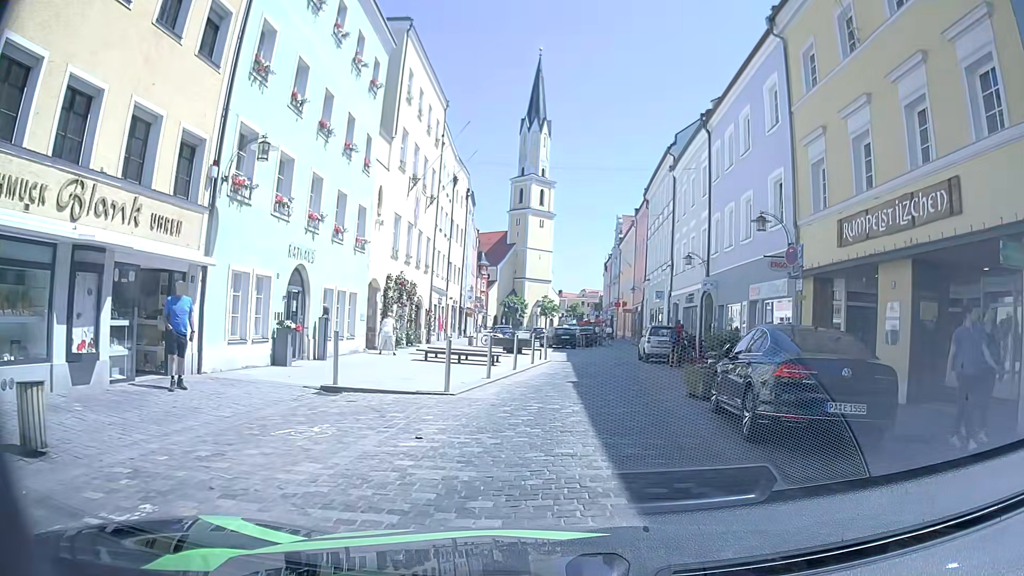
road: residential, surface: sett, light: Day
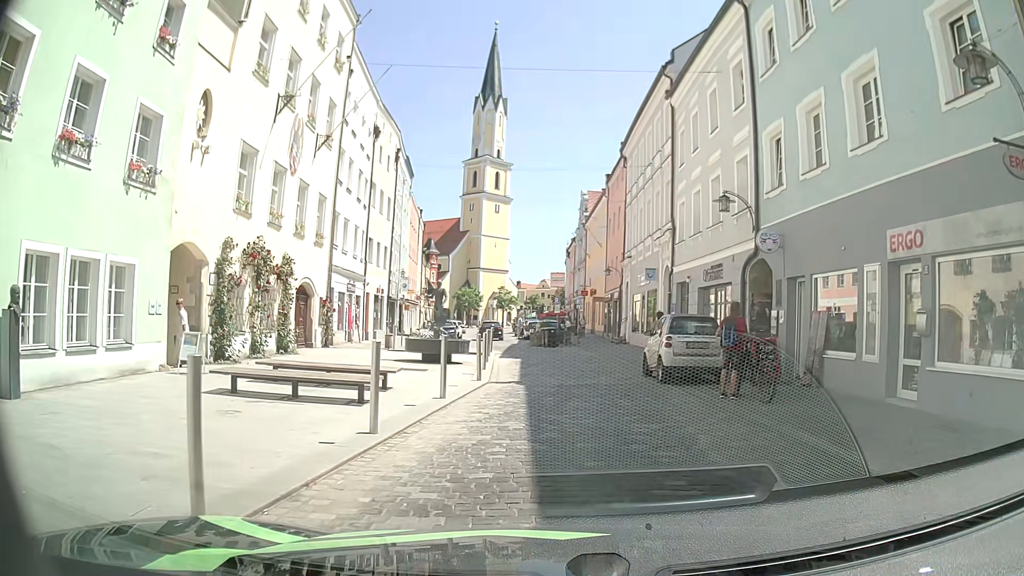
(0.0, +12.8) m; +2°
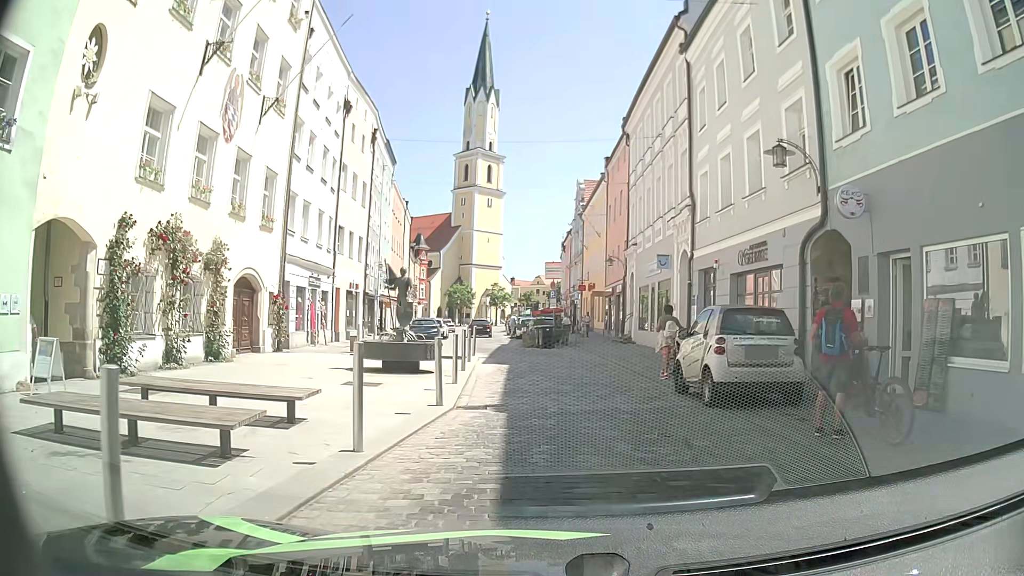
(0.0, +5.0) m; +1°
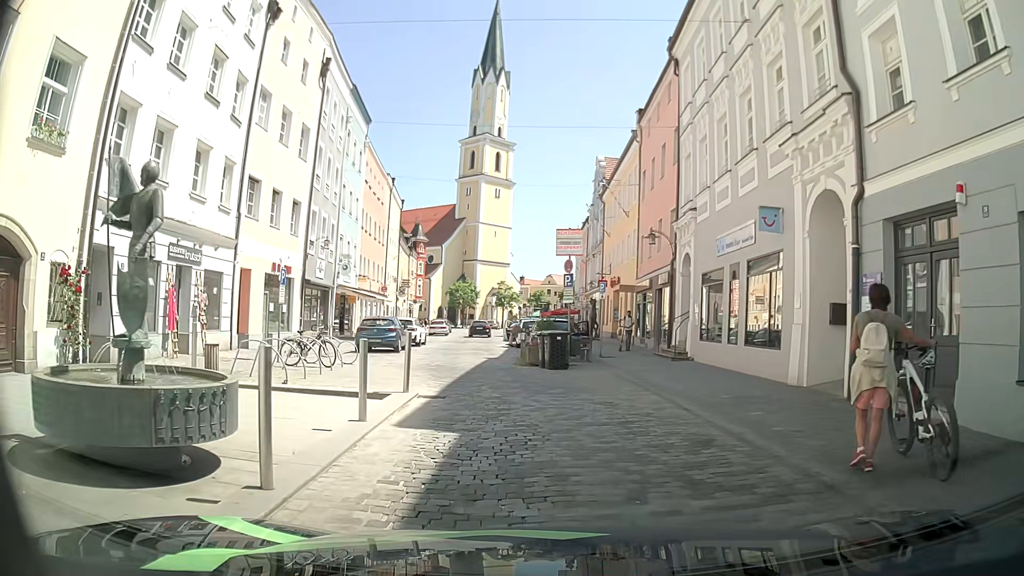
(-0.1, +12.6) m; -3°
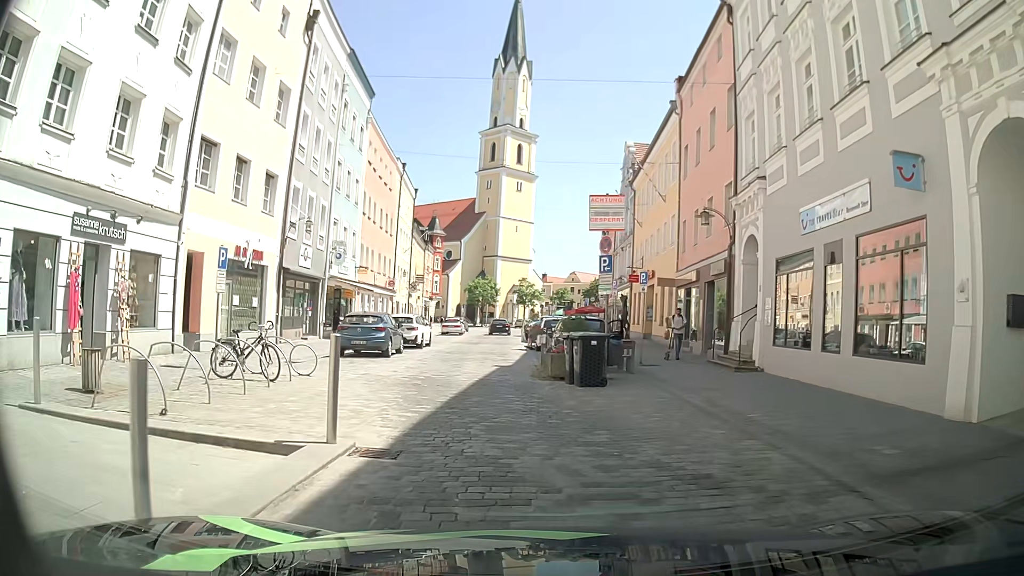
(+0.1, +5.4) m; -1°
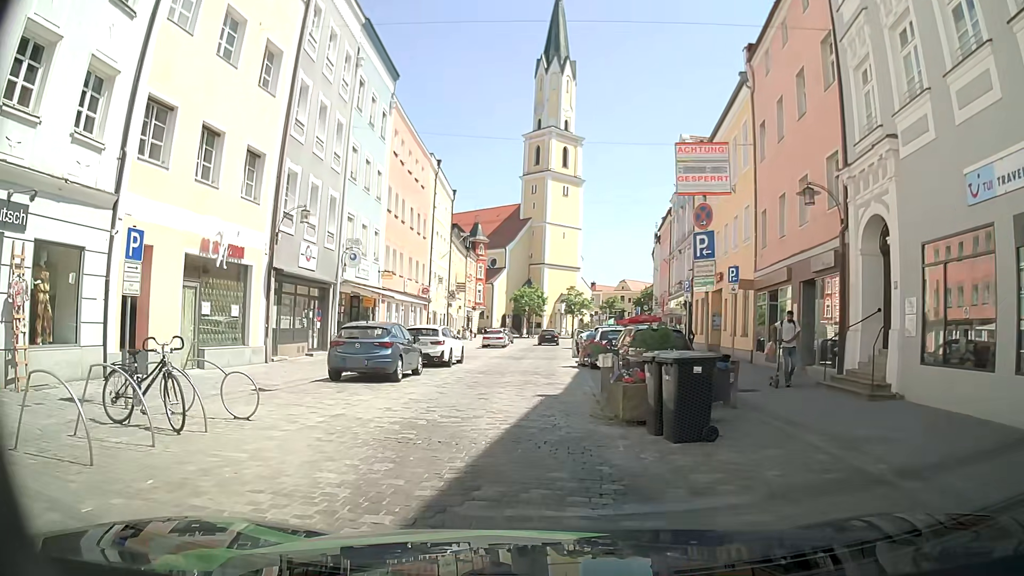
(0.0, +5.3) m; -3°
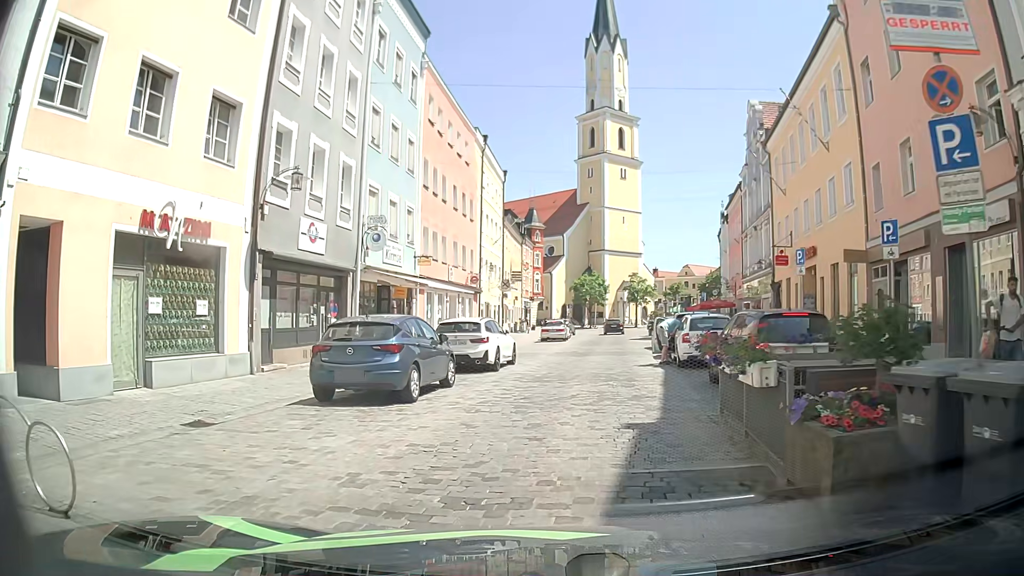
(-0.2, +5.3) m; -7°
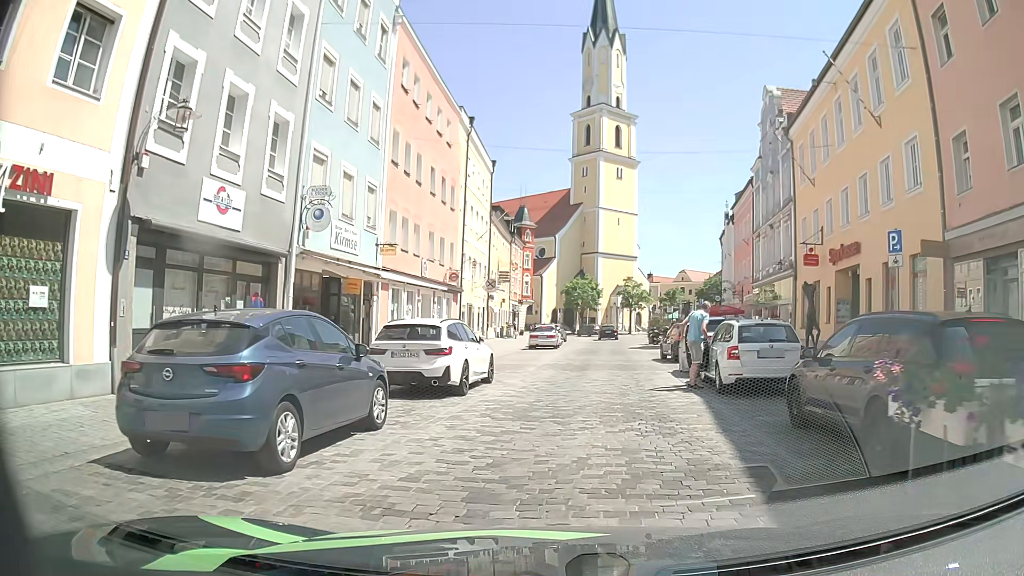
(-0.3, +5.3) m; -2°
(+1, +10) (+2, +20) (+4, +30) (+6, +40) (+7, +49) (+9, +59) (+11, +69) (+12, +79) (+8, +88) (-1, +91) m
